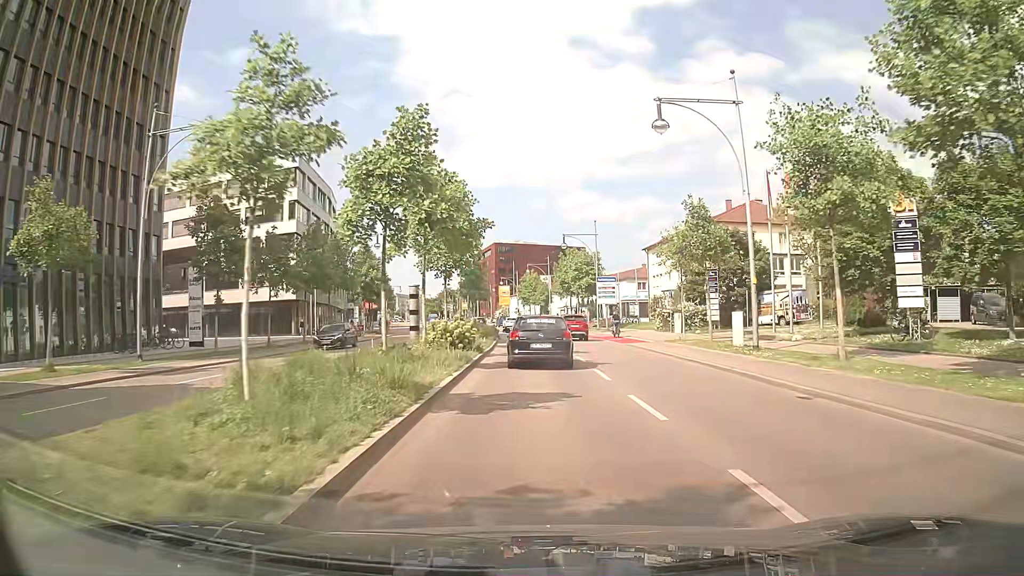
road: primary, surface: asphalt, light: Day
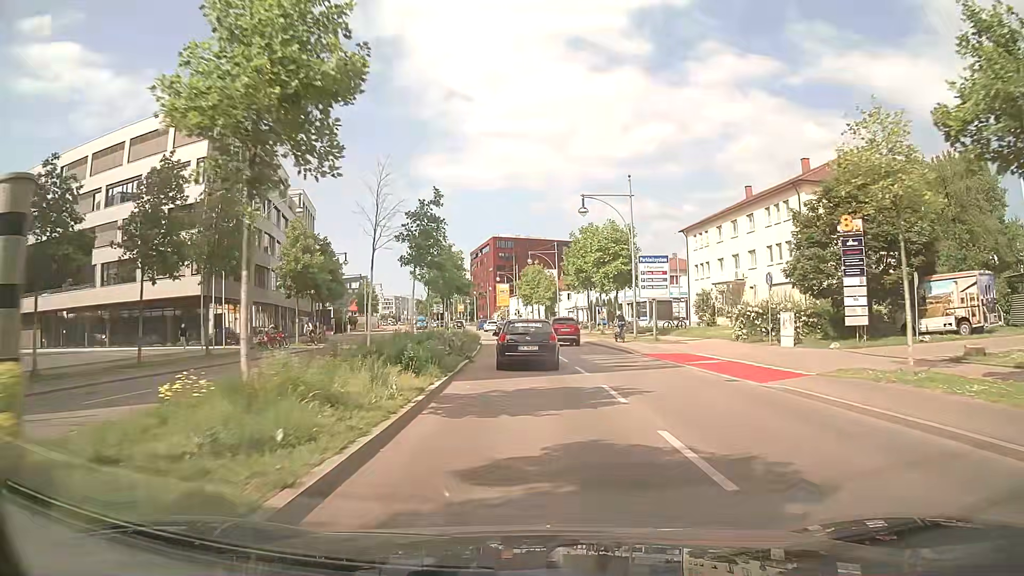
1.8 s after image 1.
(0.0, +21.7) m; 0°
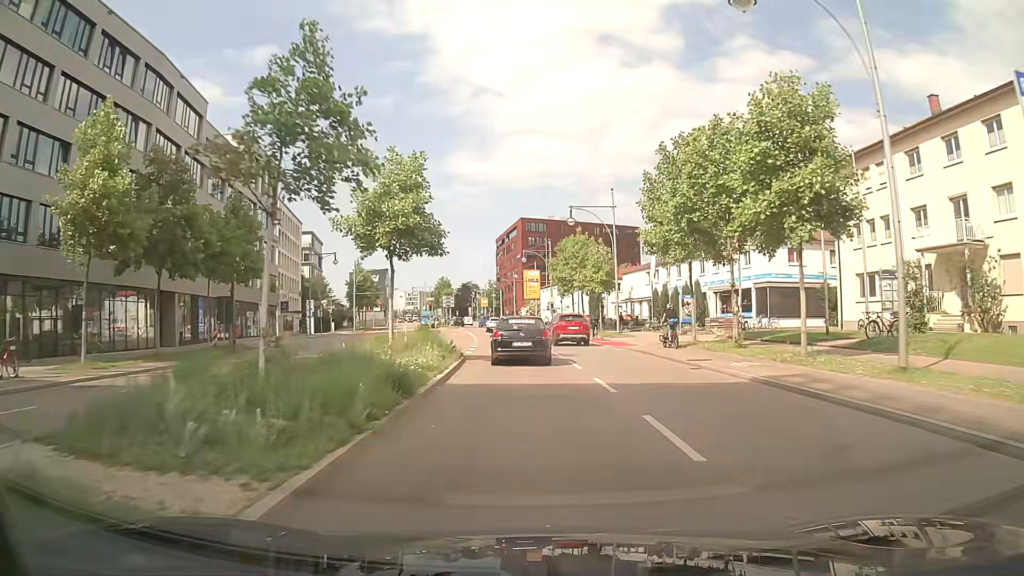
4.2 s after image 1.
(-0.7, +29.0) m; -3°
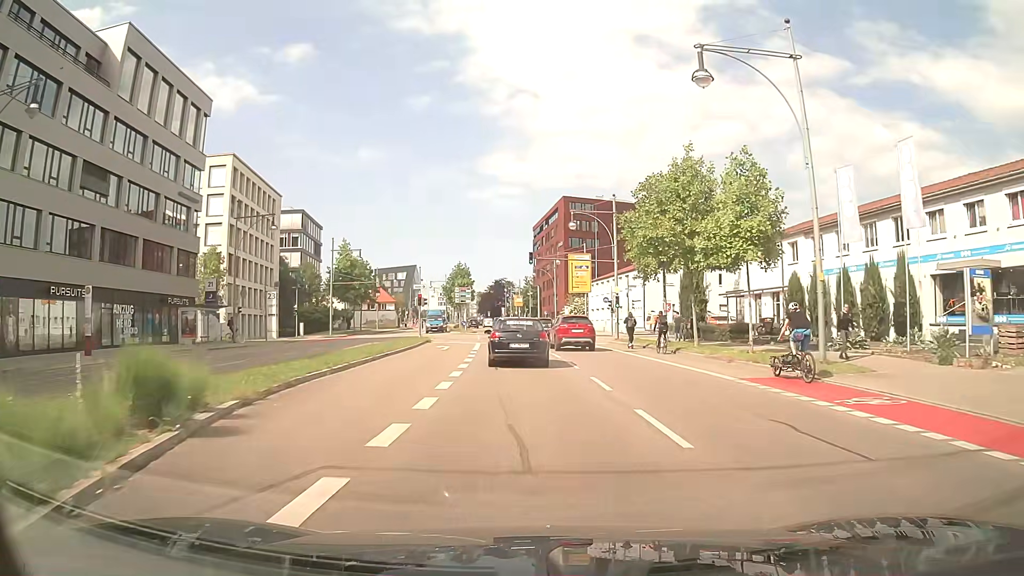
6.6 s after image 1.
(-1.0, +29.1) m; -3°
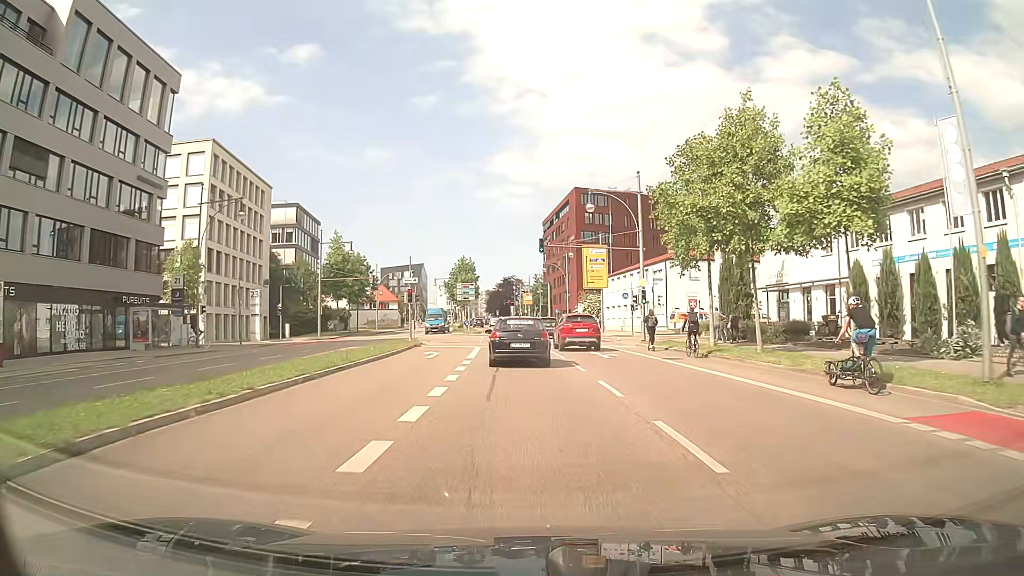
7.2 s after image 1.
(0.0, +7.3) m; -1°
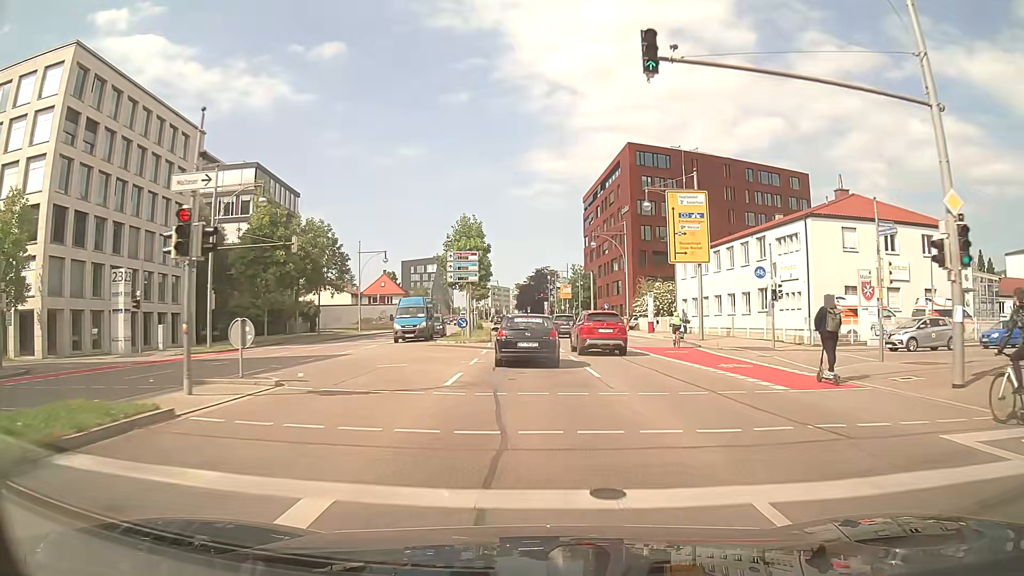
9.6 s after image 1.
(-0.8, +29.0) m; -4°
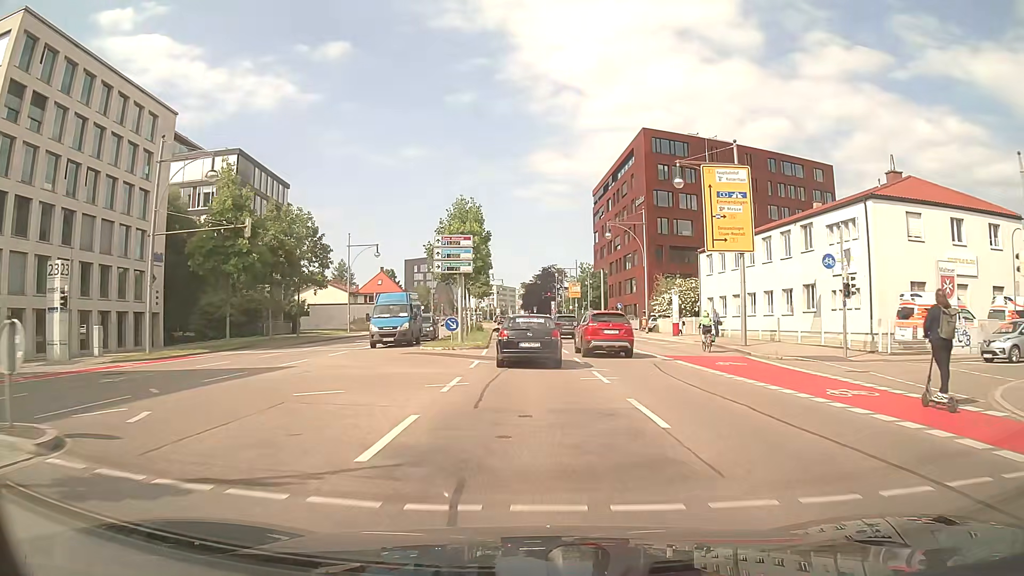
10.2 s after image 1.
(0.0, +7.2) m; 0°
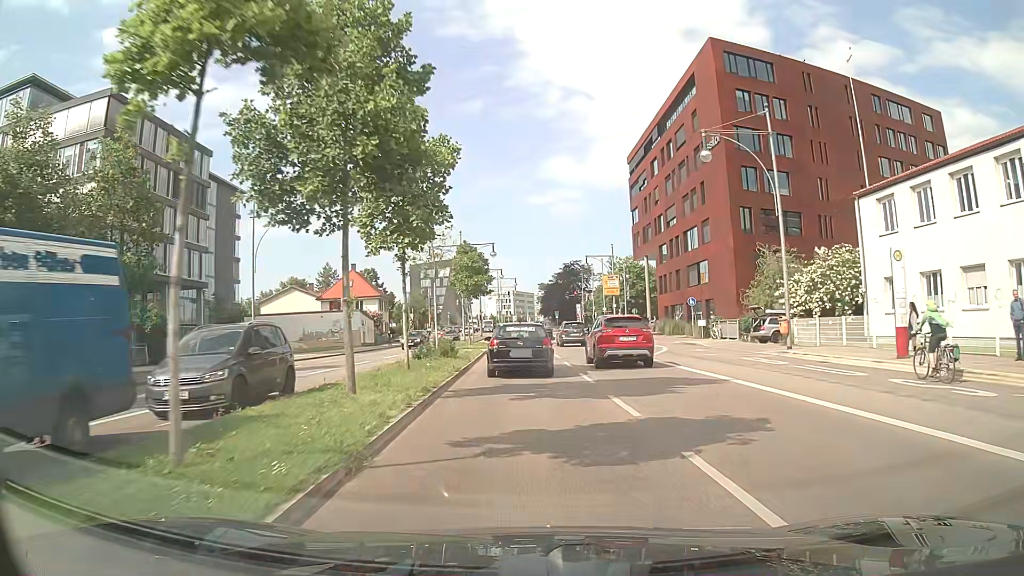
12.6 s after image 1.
(0.0, +28.4) m; -1°
(0, +10) (0, +20) (-1, +30) (-1, +40) (-1, +50) (-1, +60) (-2, +70) (-2, +80) (-2, +90) (-3, +100) m
